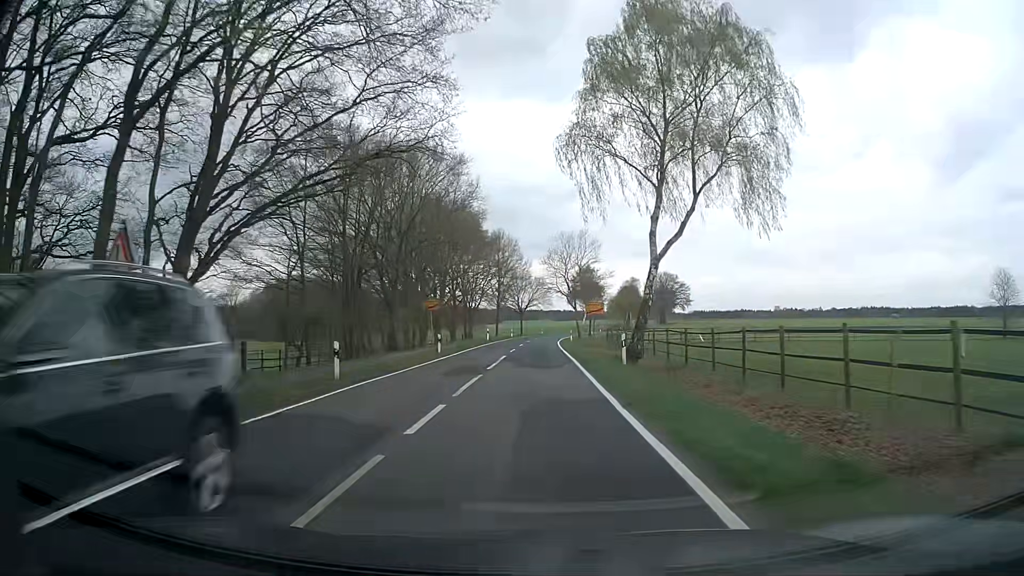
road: secondary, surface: asphalt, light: Day
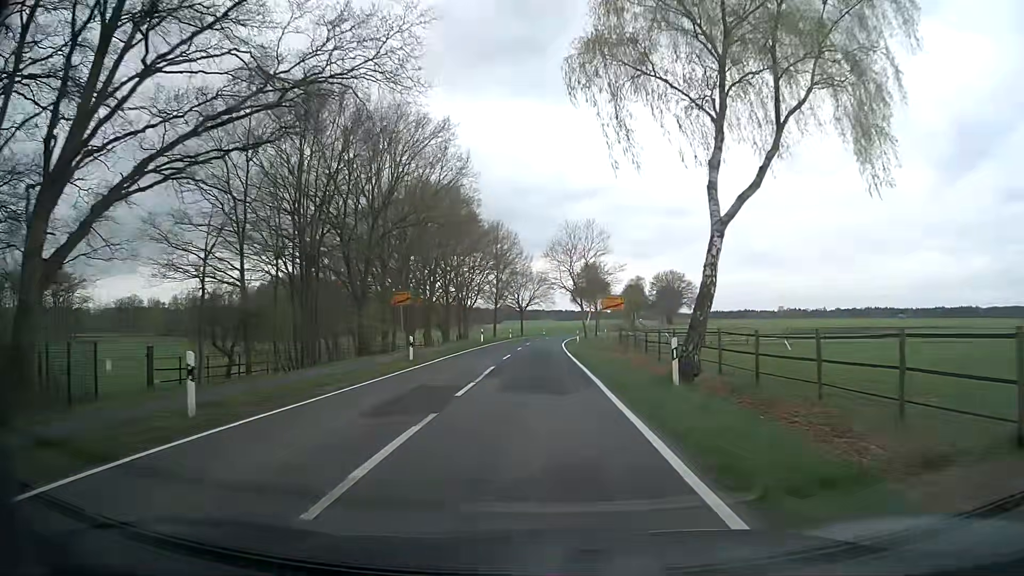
(0.0, +8.5) m; 0°
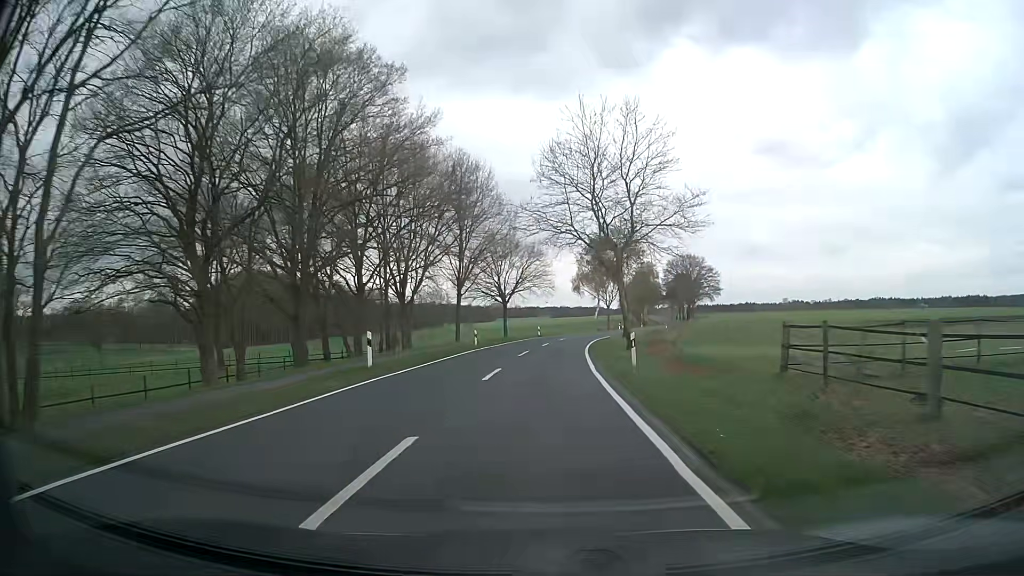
(+0.2, +36.8) m; +1°
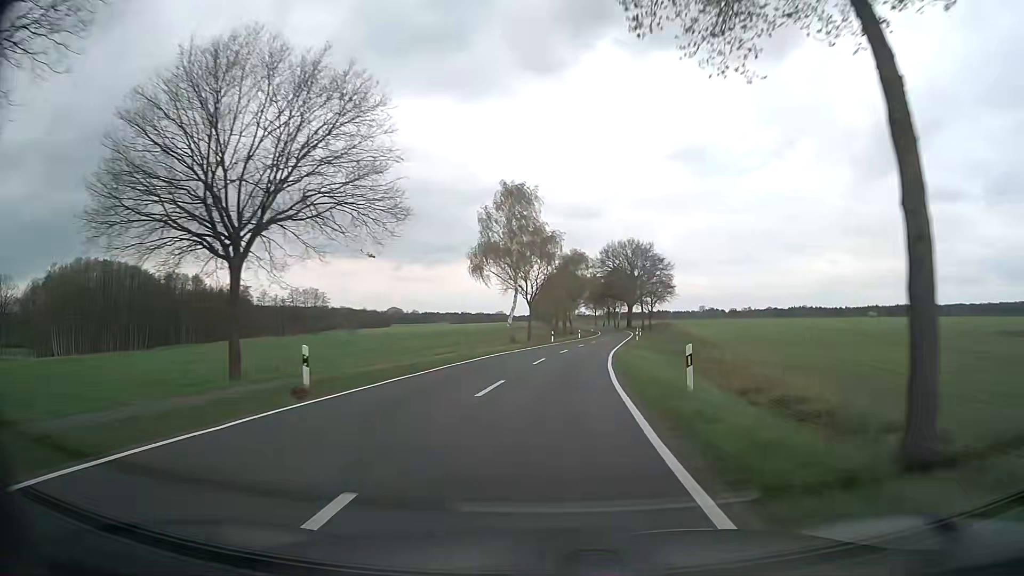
(+2.5, +51.3) m; +8°
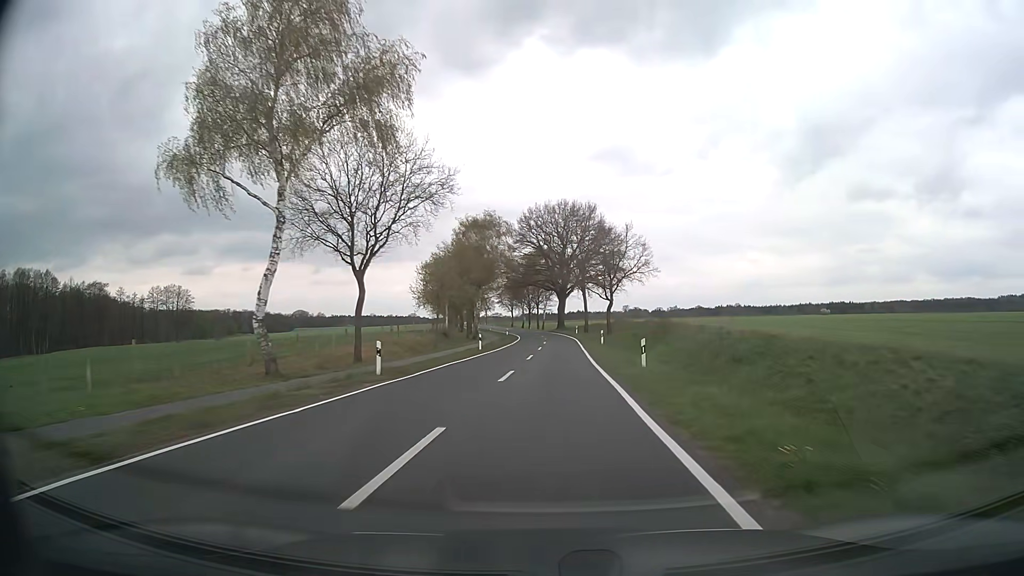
(+3.6, +44.7) m; +7°
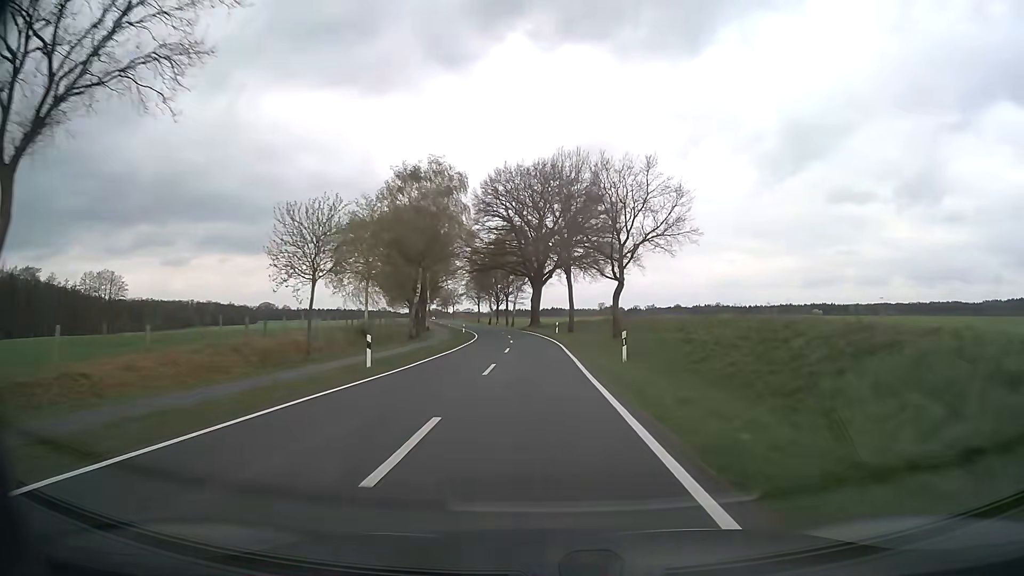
(+0.6, +23.7) m; +2°
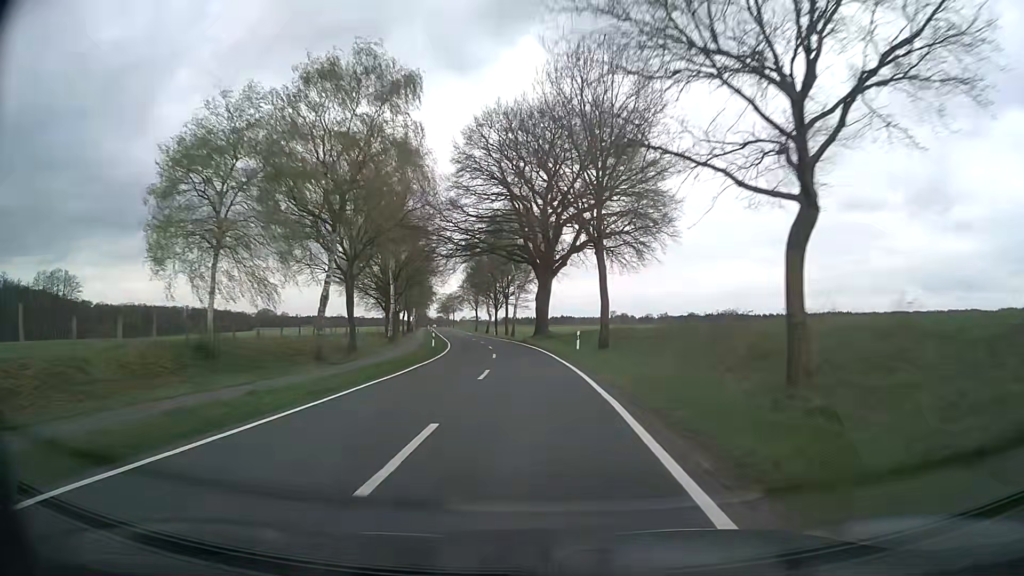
(0.0, +24.7) m; -1°
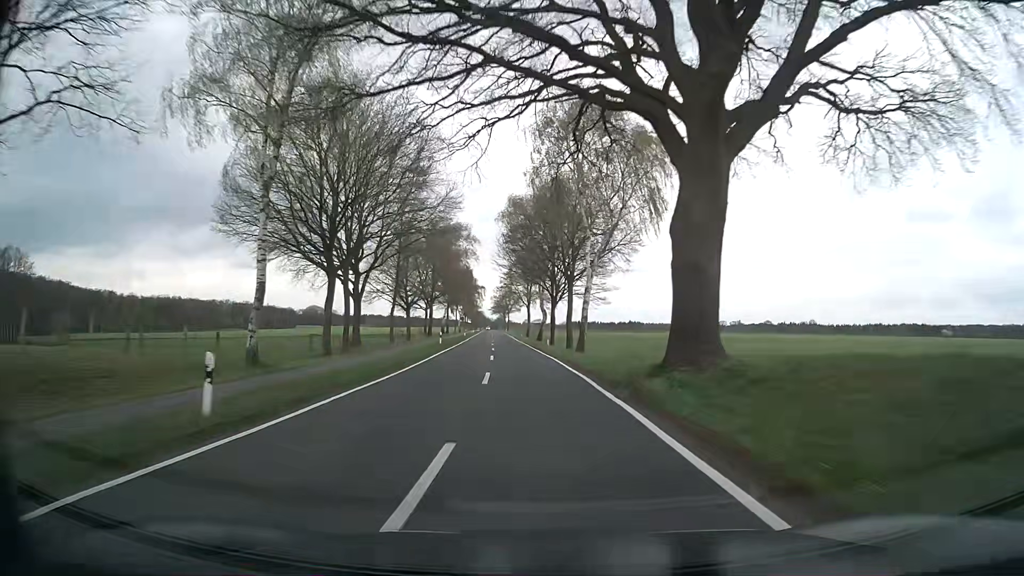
(-1.6, +38.5) m; -6°
(0, +10) (0, +20) (-1, +30) (-1, +40) (-2, +50) (-3, +60) (-3, +70) (-4, +80) (-5, +90) (-5, +100) m
